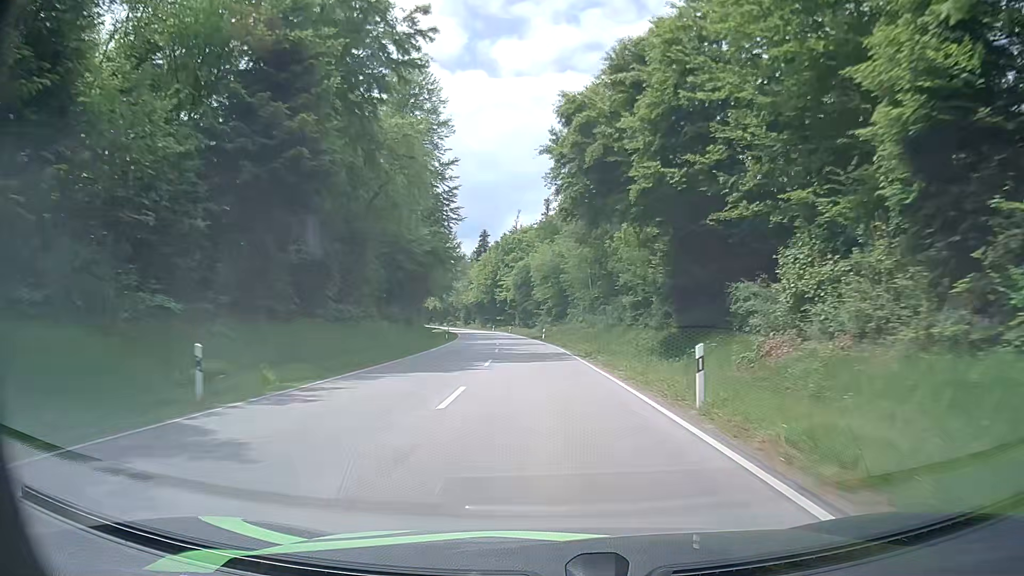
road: secondary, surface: asphalt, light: Day
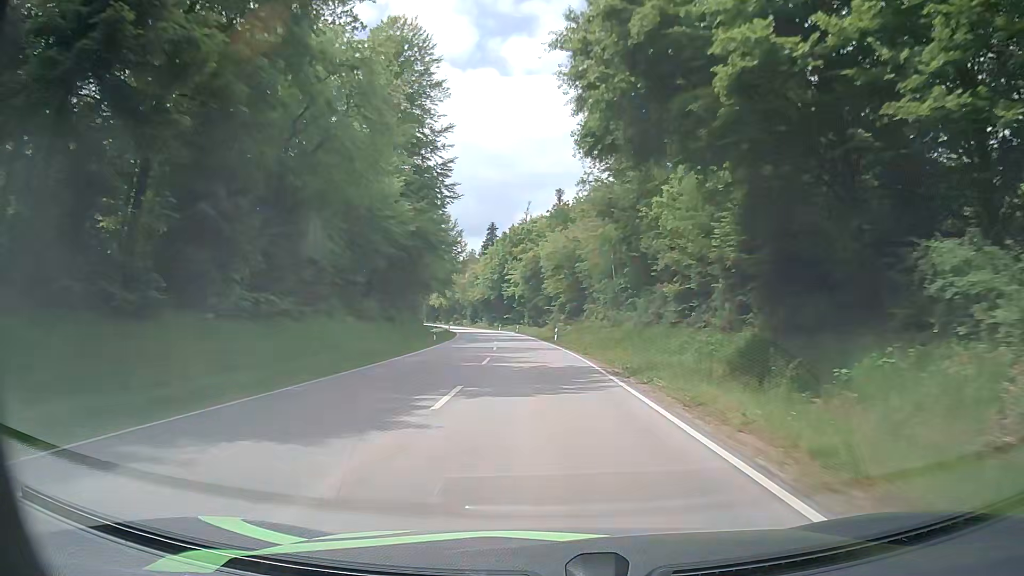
(-0.2, +12.2) m; -1°
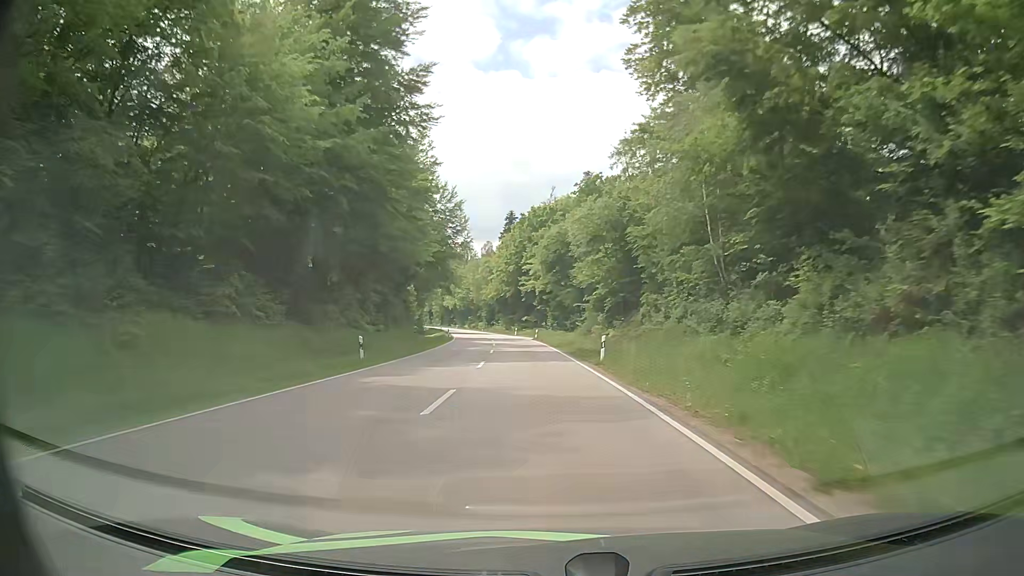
(-0.5, +24.6) m; -2°
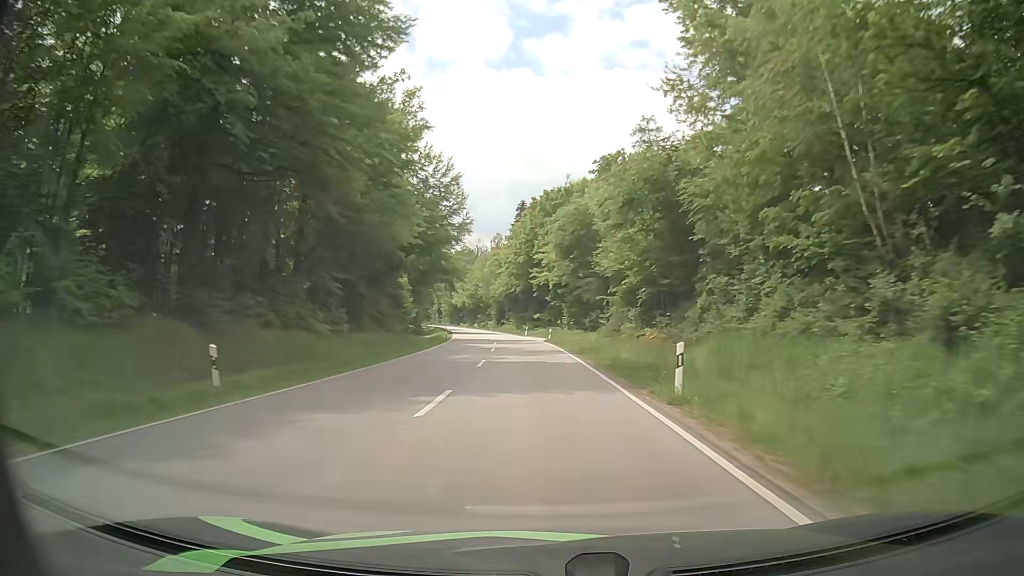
(-0.2, +12.3) m; -2°
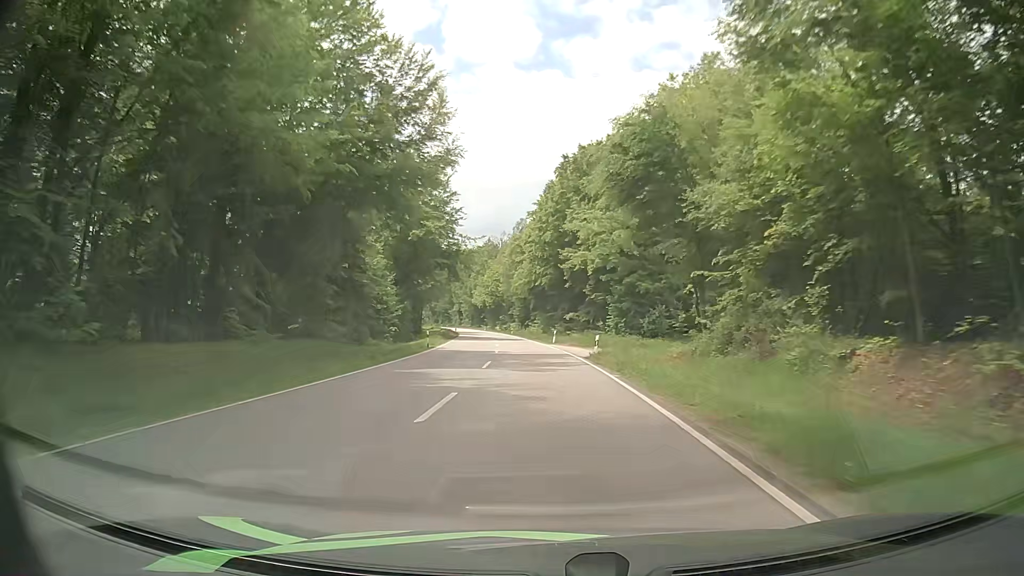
(-0.5, +24.8) m; -3°
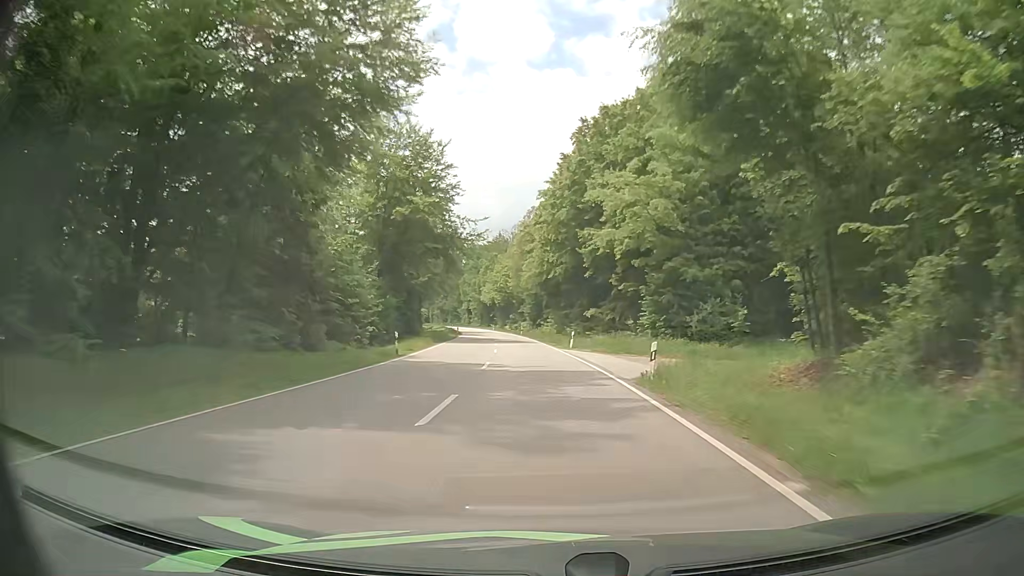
(-0.1, +12.4) m; -1°
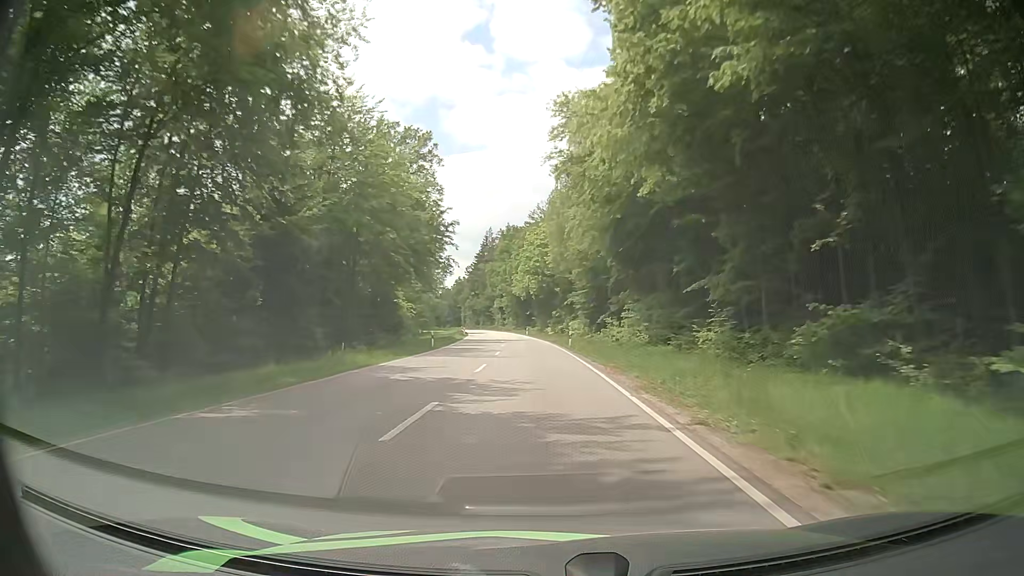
(-2.1, +49.3) m; -4°
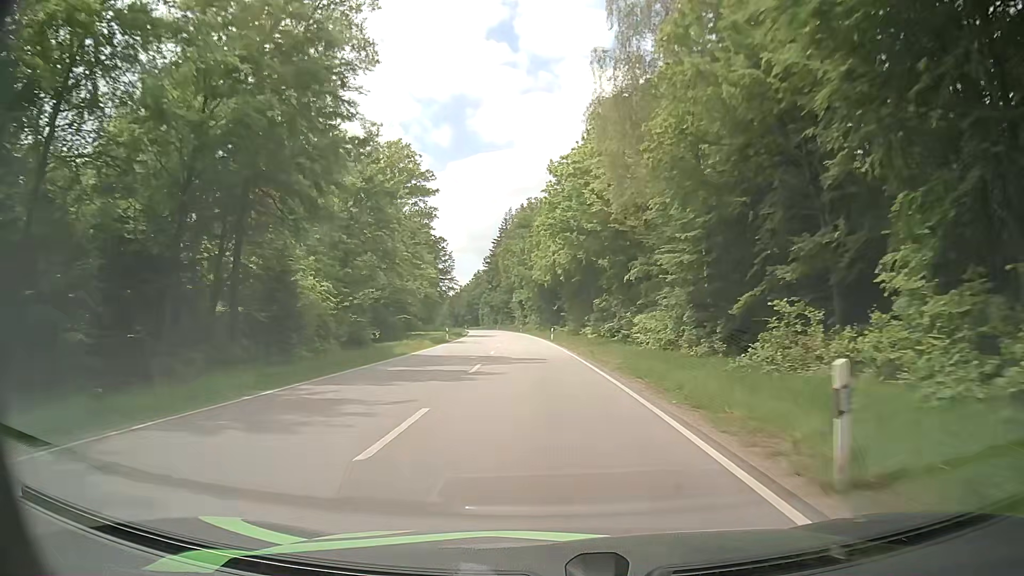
(-0.8, +37.3) m; -3°
(0, +10) (0, +20) (0, +30) (-1, +40) (-1, +50) (-2, +60) (-3, +70) (-4, +80) (-5, +90) (-6, +100) m
